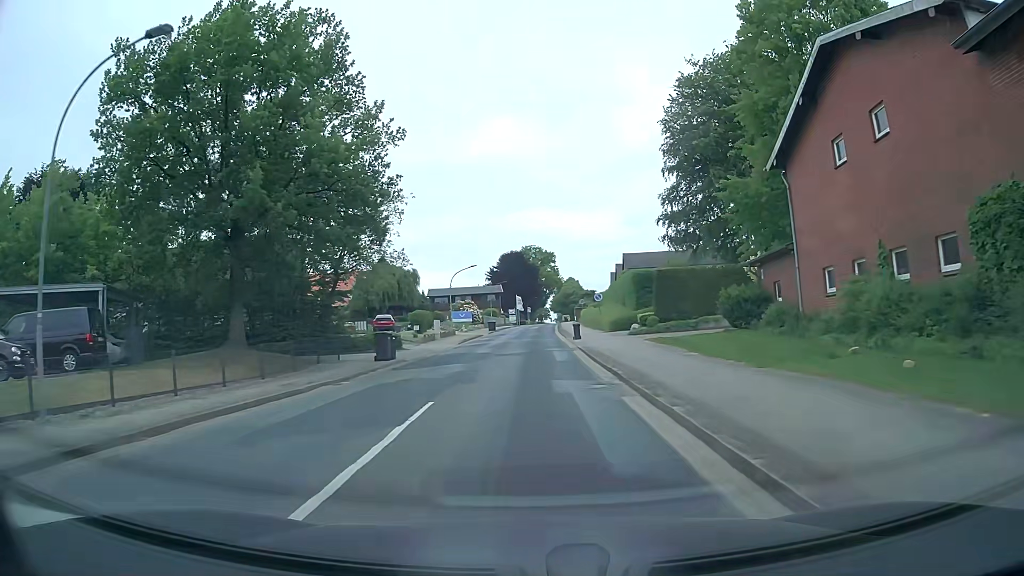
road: tertiary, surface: asphalt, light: Day
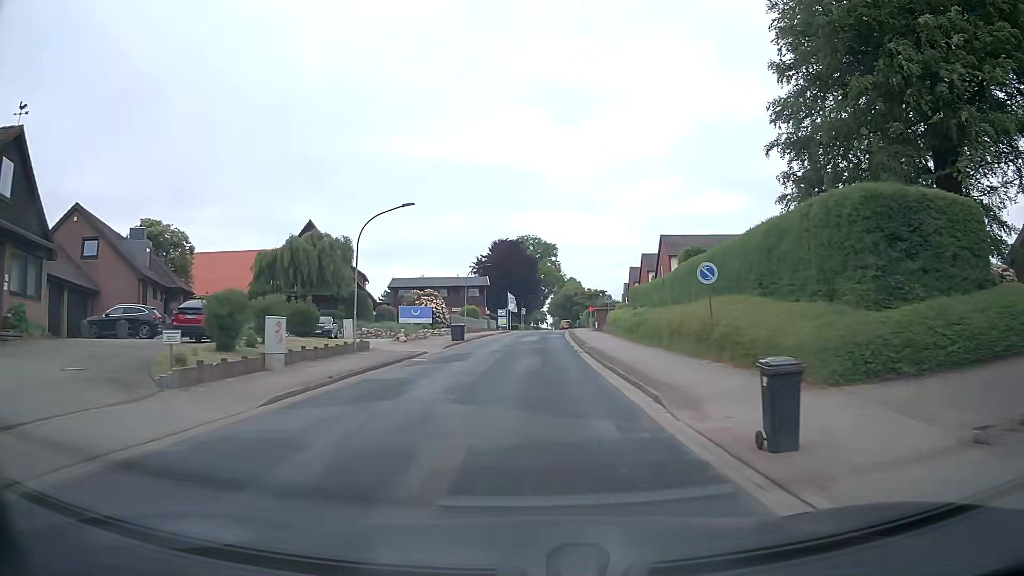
(-0.2, +32.0) m; 0°
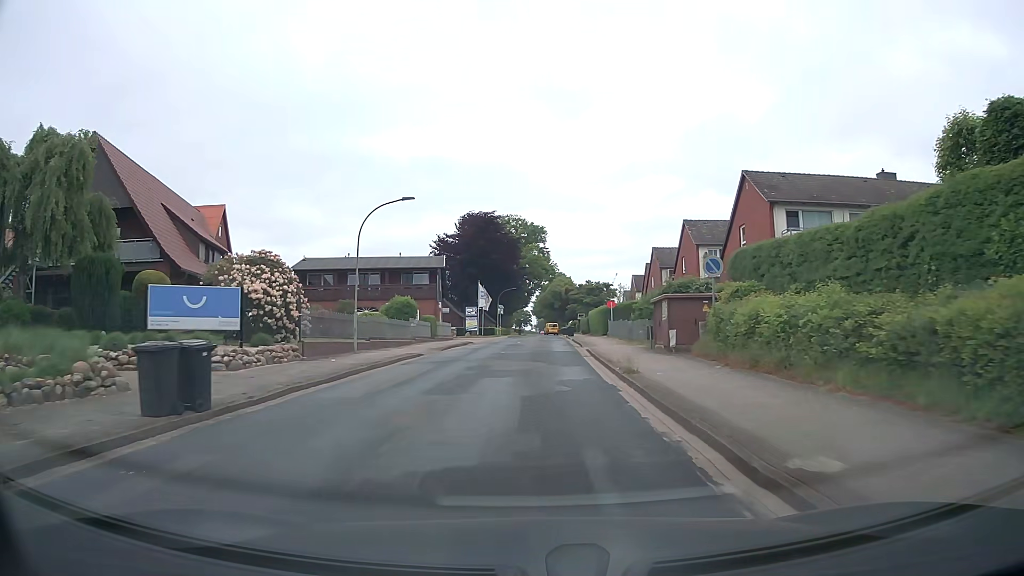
(+0.6, +33.9) m; +2°
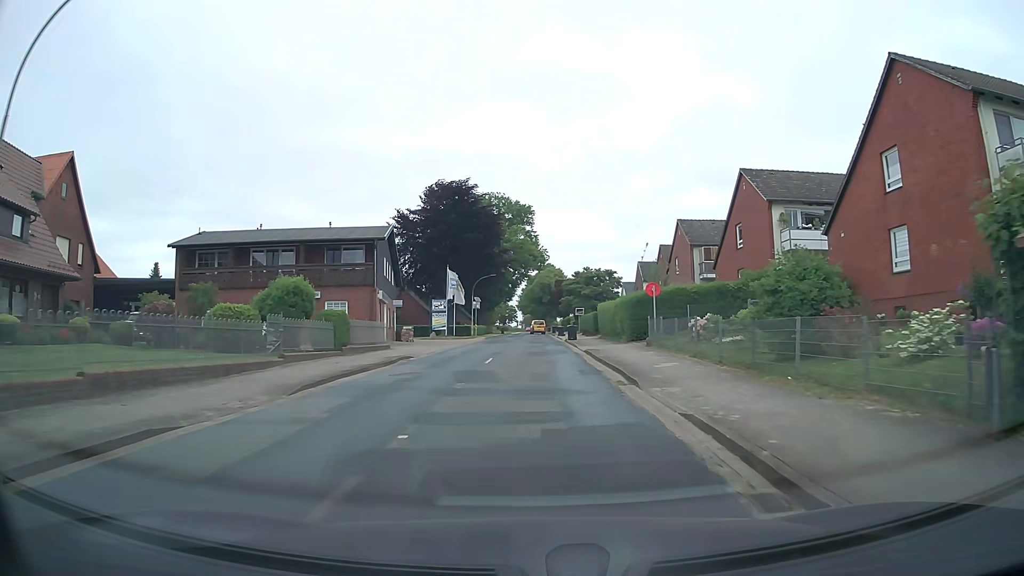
(+0.1, +19.8) m; +1°
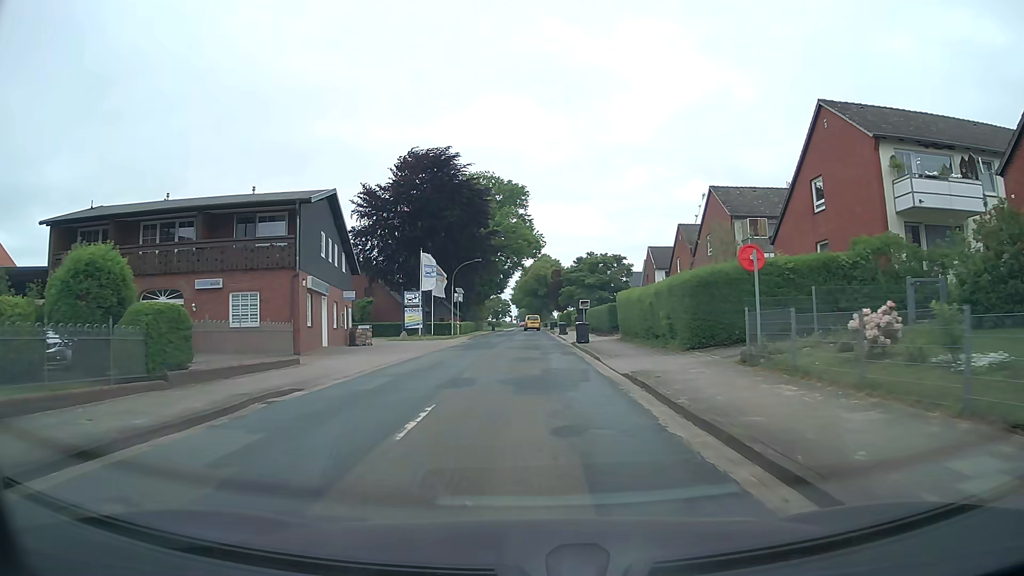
(+0.2, +12.8) m; +1°
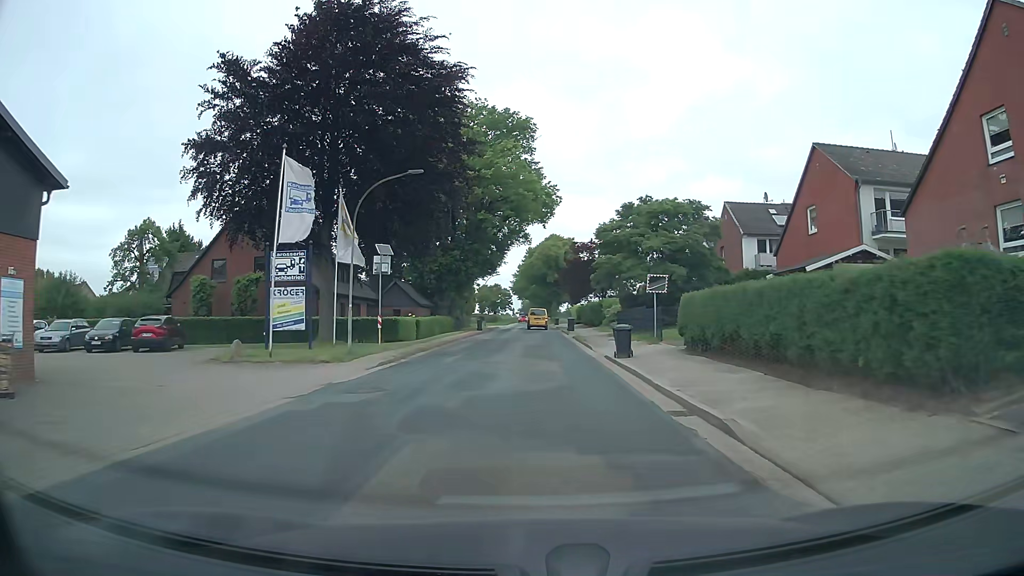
(-0.4, +31.5) m; -1°
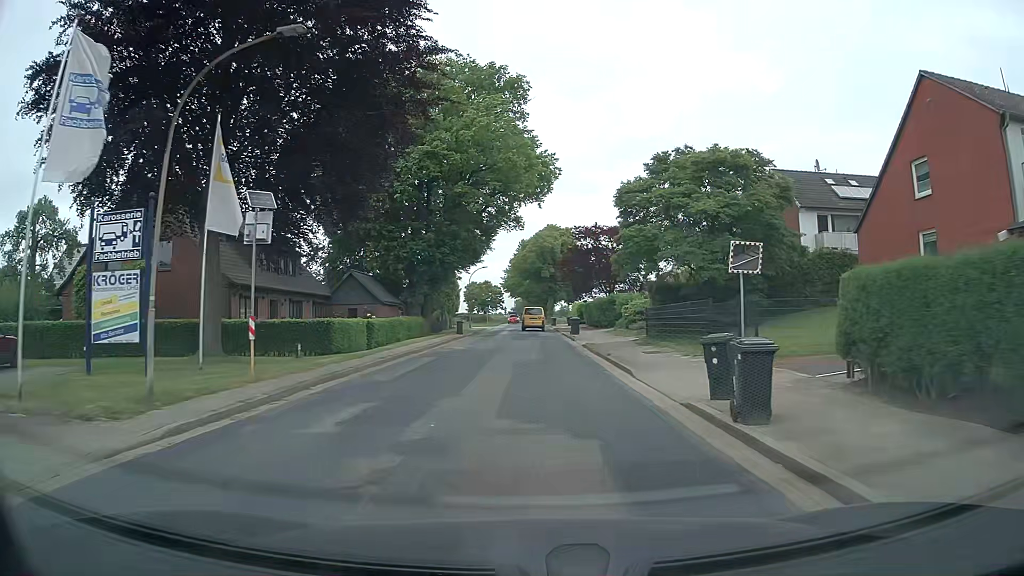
(0.0, +11.9) m; +1°
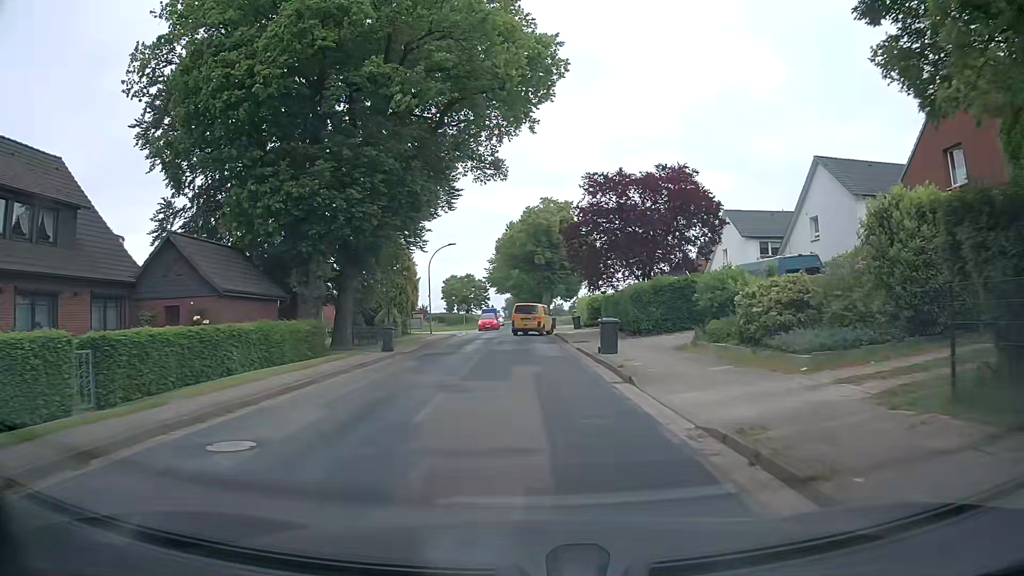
(-0.1, +21.6) m; 0°
